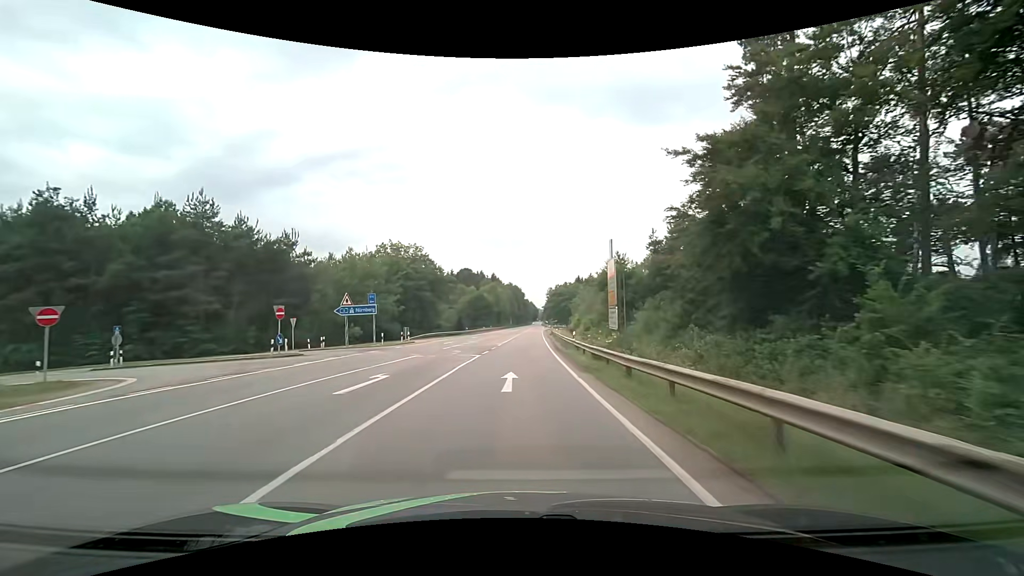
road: secondary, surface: asphalt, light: Day
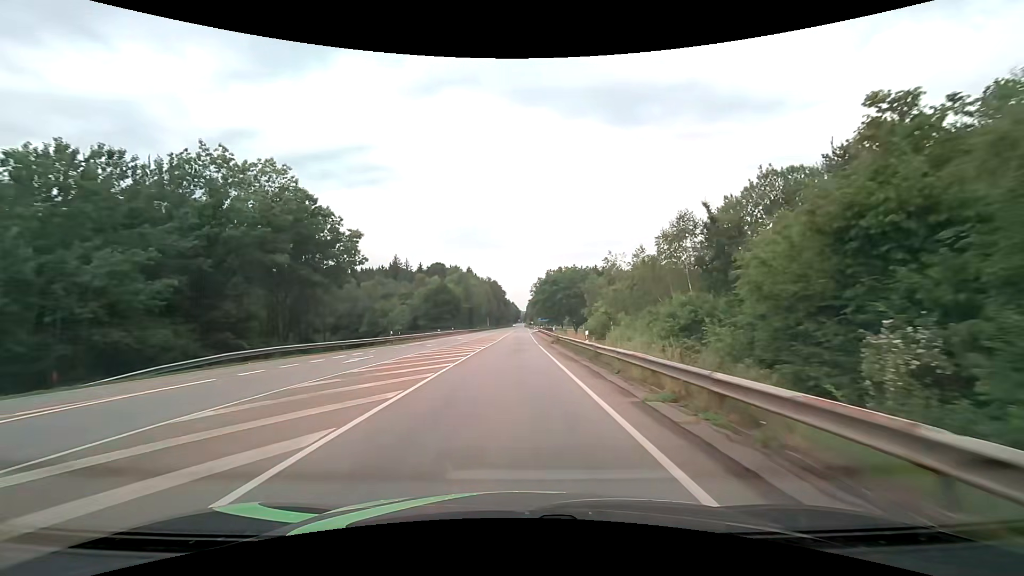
(+1.1, +42.4) m; +2°
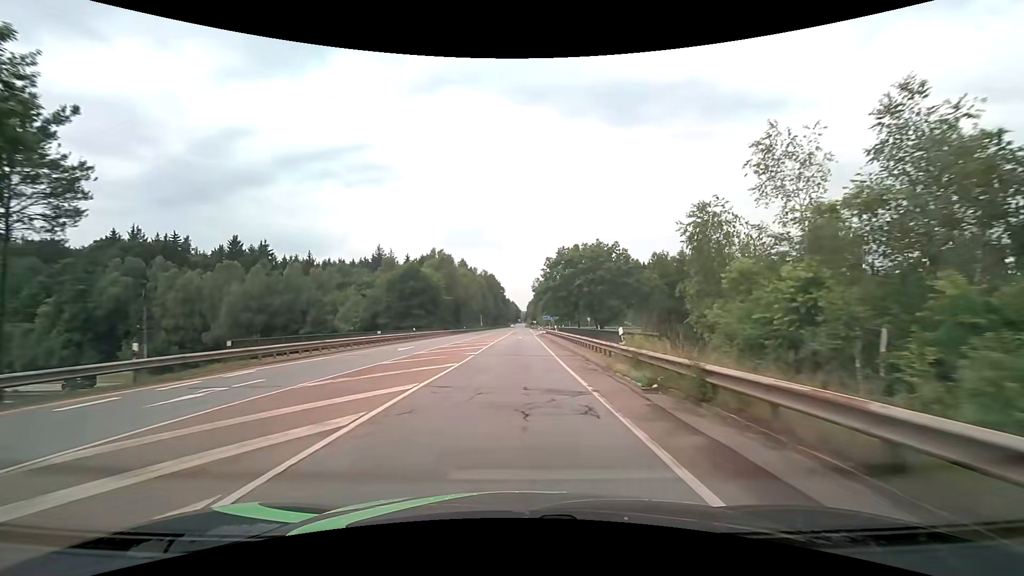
(0.0, +31.3) m; 0°
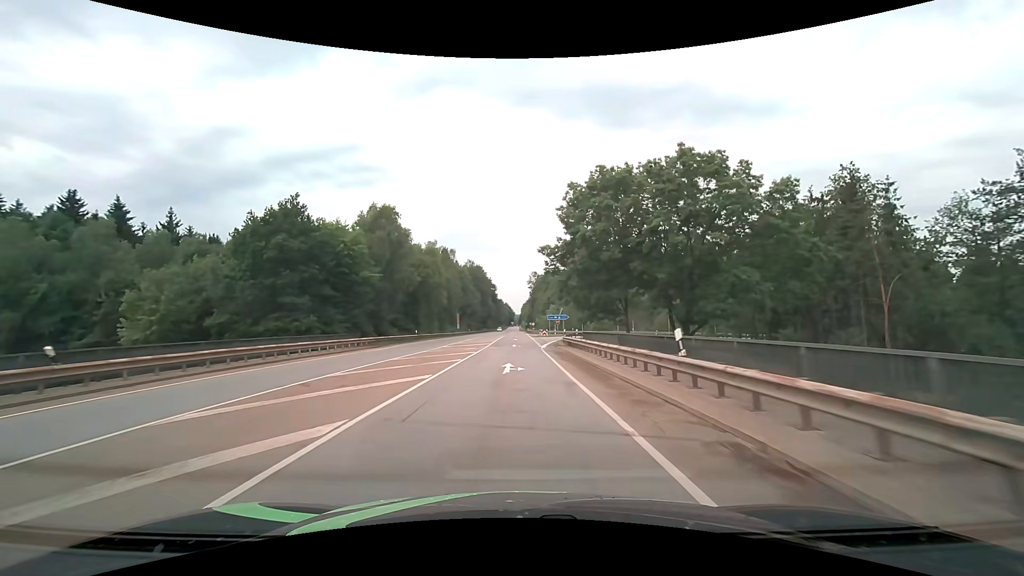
(+0.3, +41.0) m; +1°
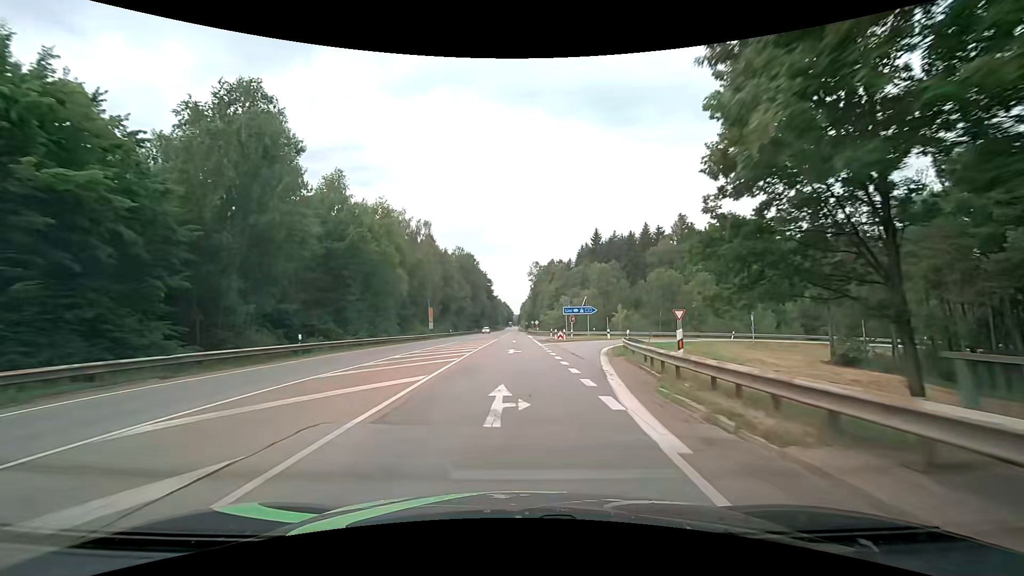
(0.0, +30.0) m; 0°
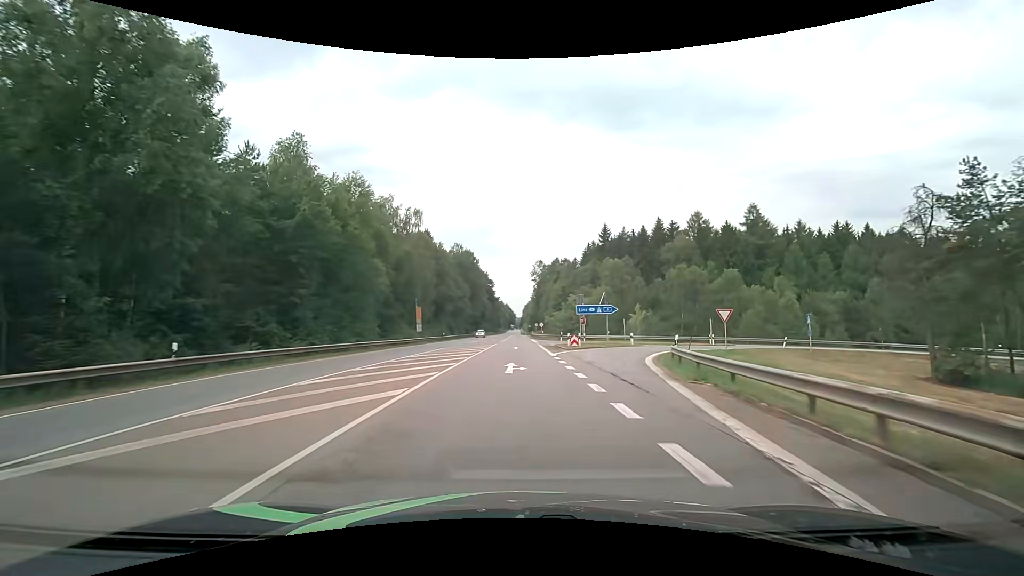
(0.0, +9.9) m; 0°
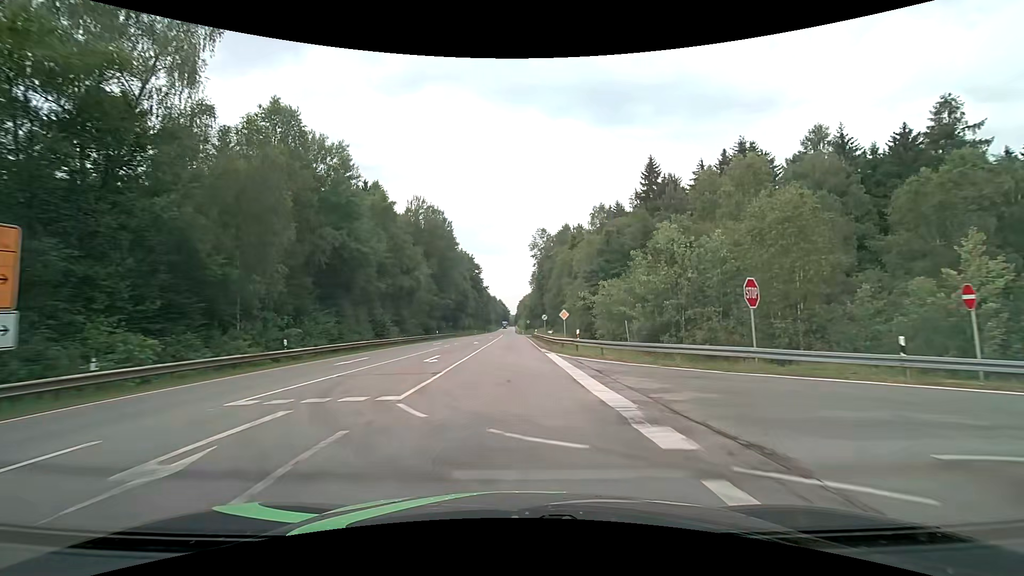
(0.0, +48.5) m; 0°
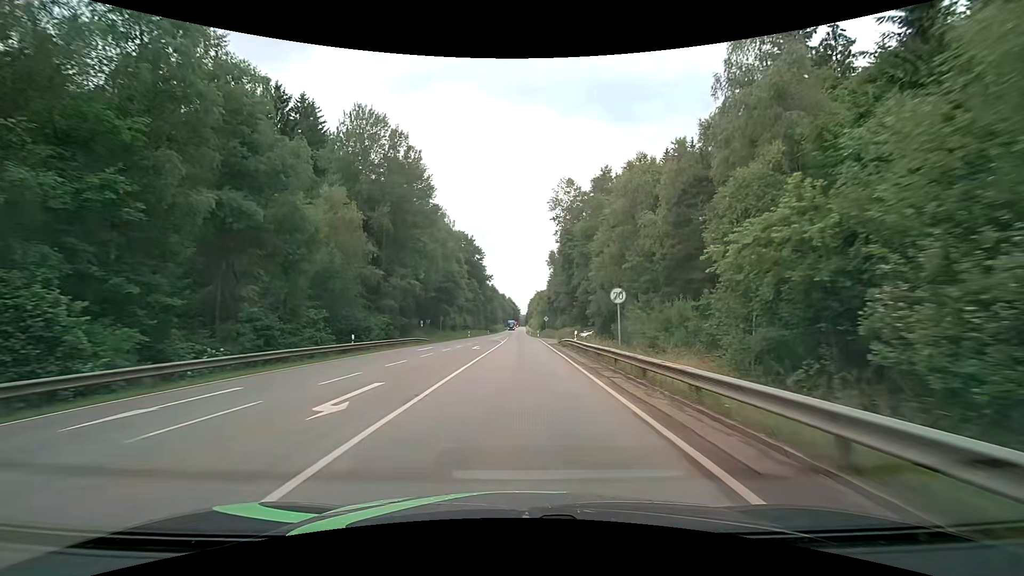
(-0.3, +38.3) m; -1°
(0, +10) (0, +20) (0, +30) (0, +40) (0, +50) (0, +60) (0, +70) (0, +80) (0, +90) (0, +100) m
